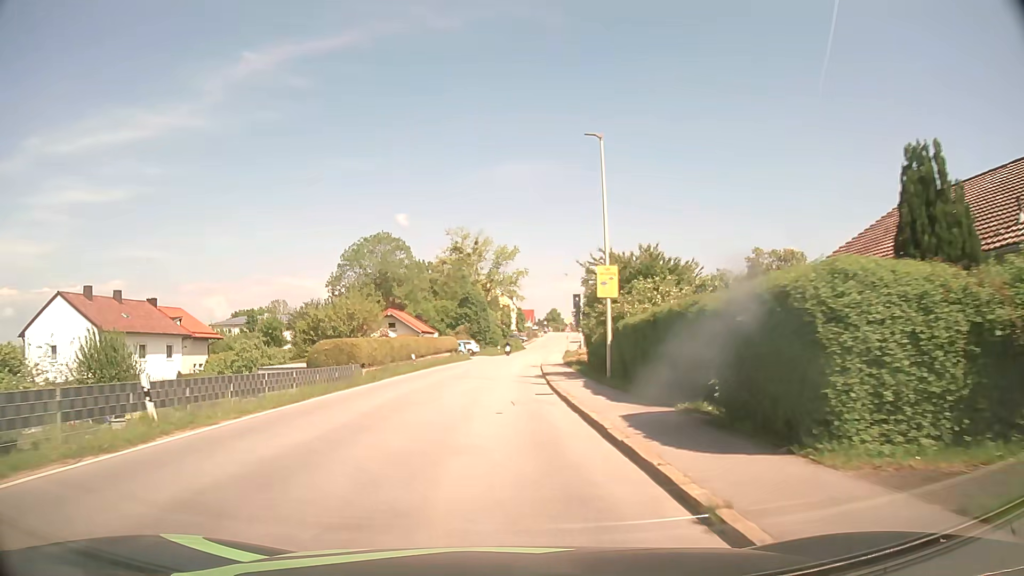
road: secondary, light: Day
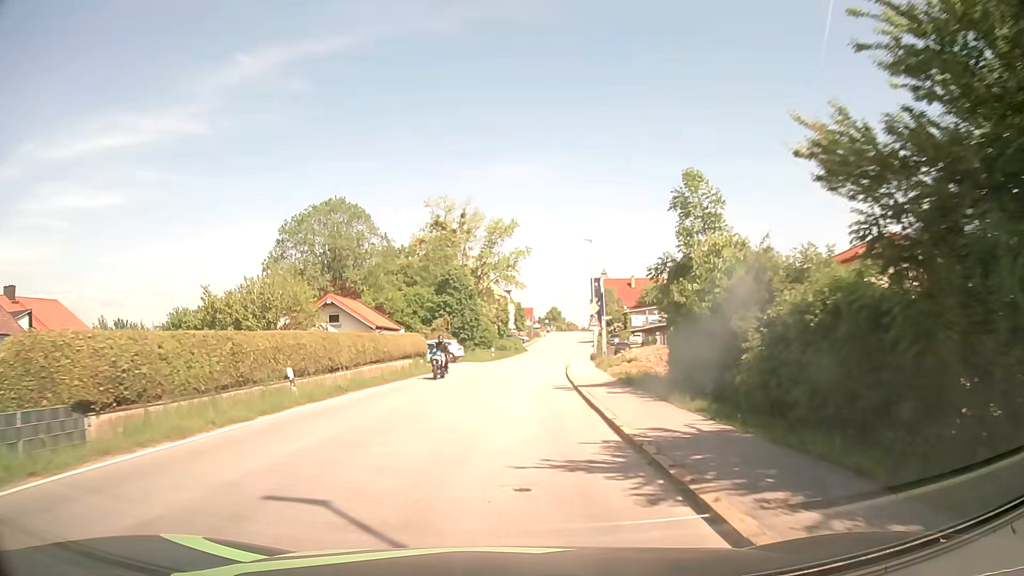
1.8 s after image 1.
(0.0, +22.4) m; 0°
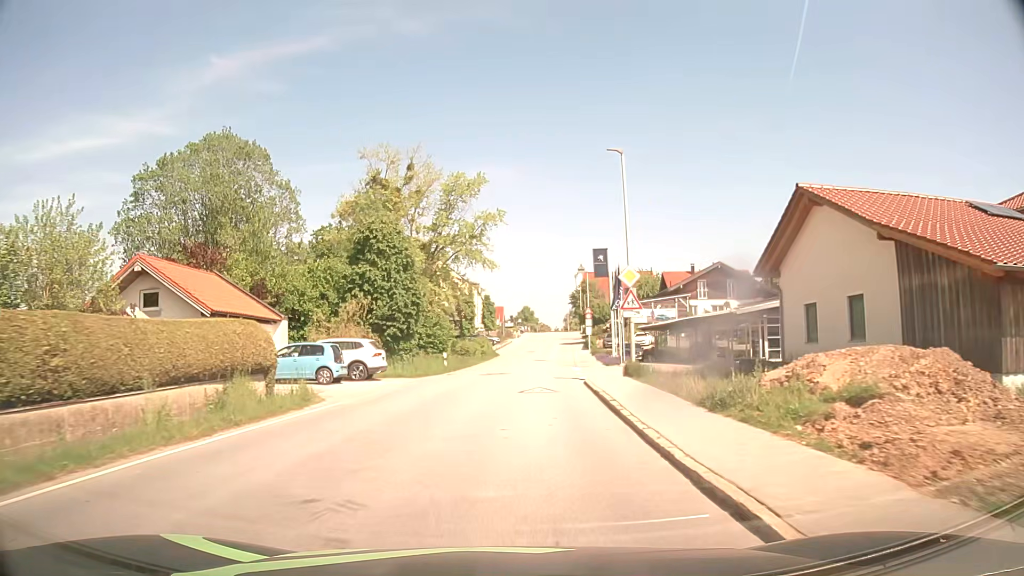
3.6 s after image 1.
(+0.5, +22.4) m; +3°
